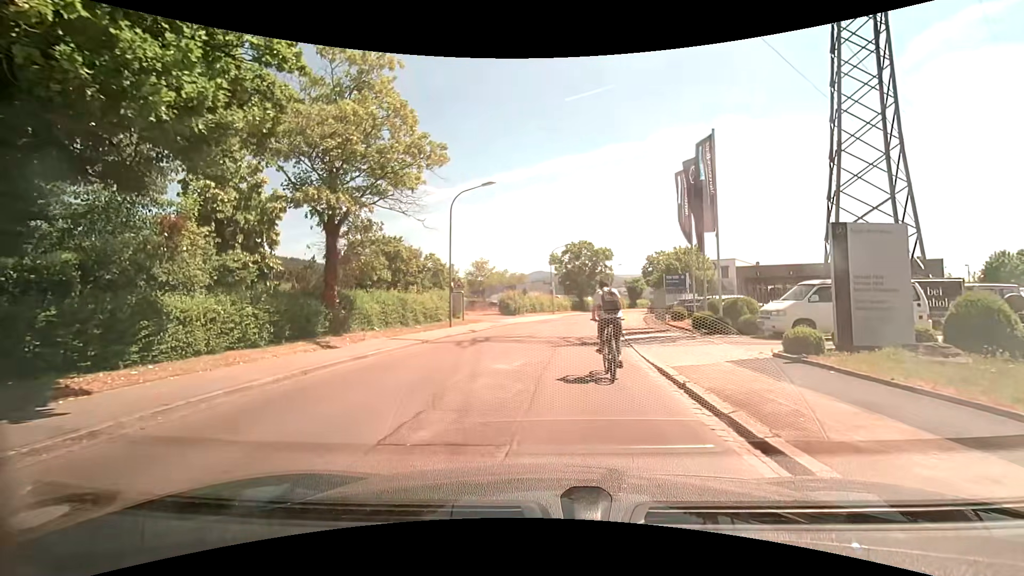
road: unclassified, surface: asphalt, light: Day
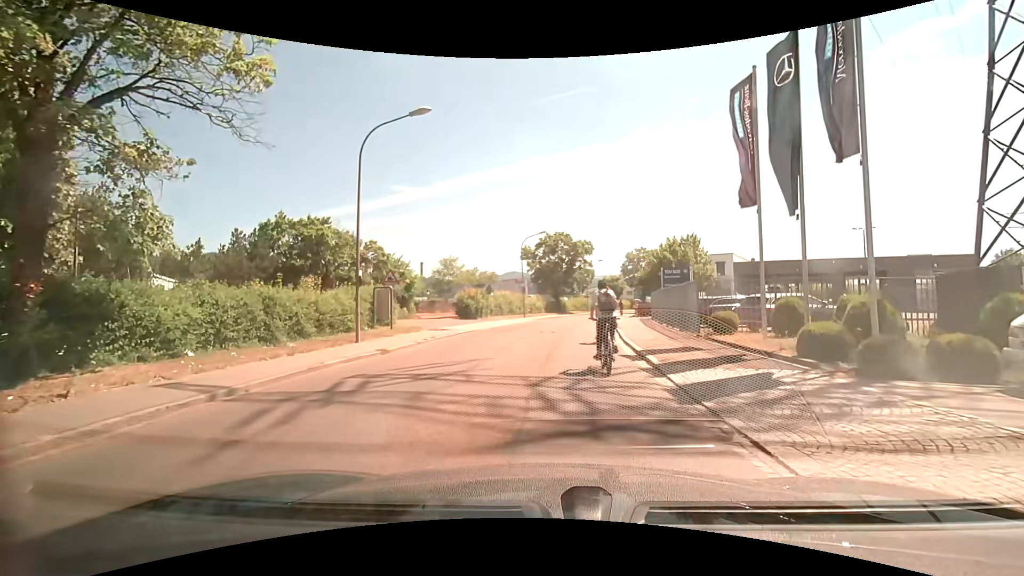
(+0.2, +10.6) m; +4°
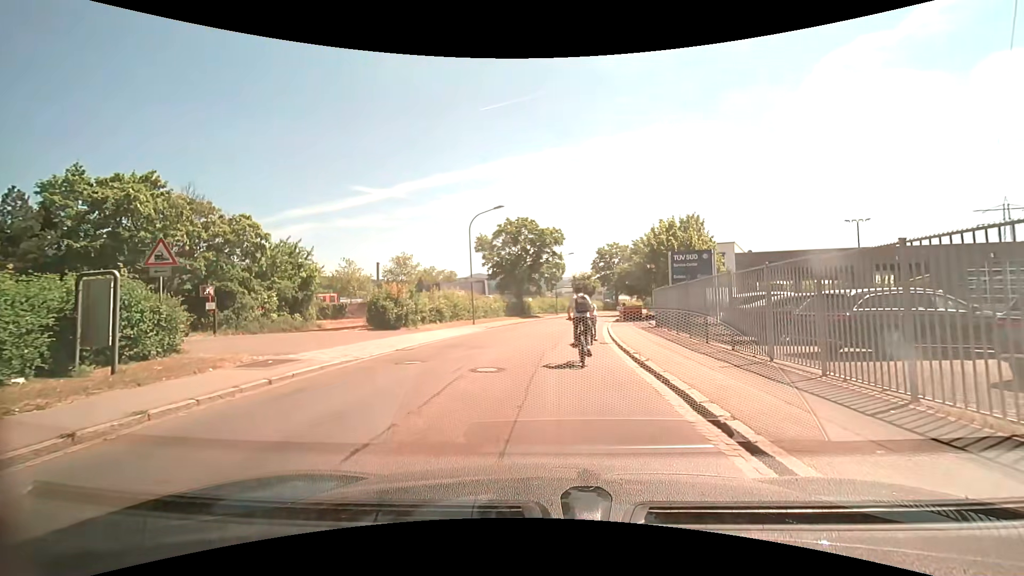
(+0.1, +13.7) m; +3°
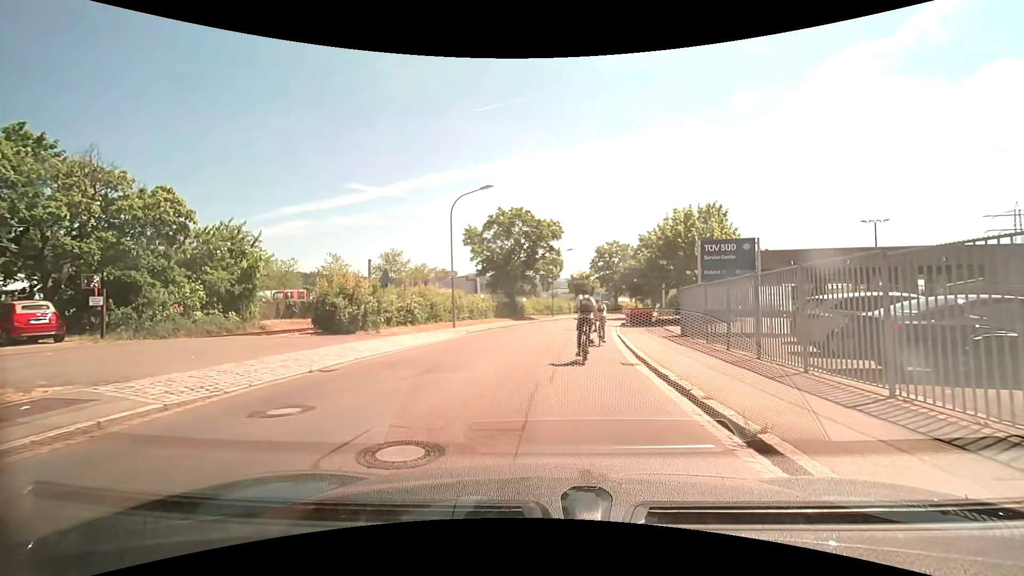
(-0.1, +6.1) m; 0°
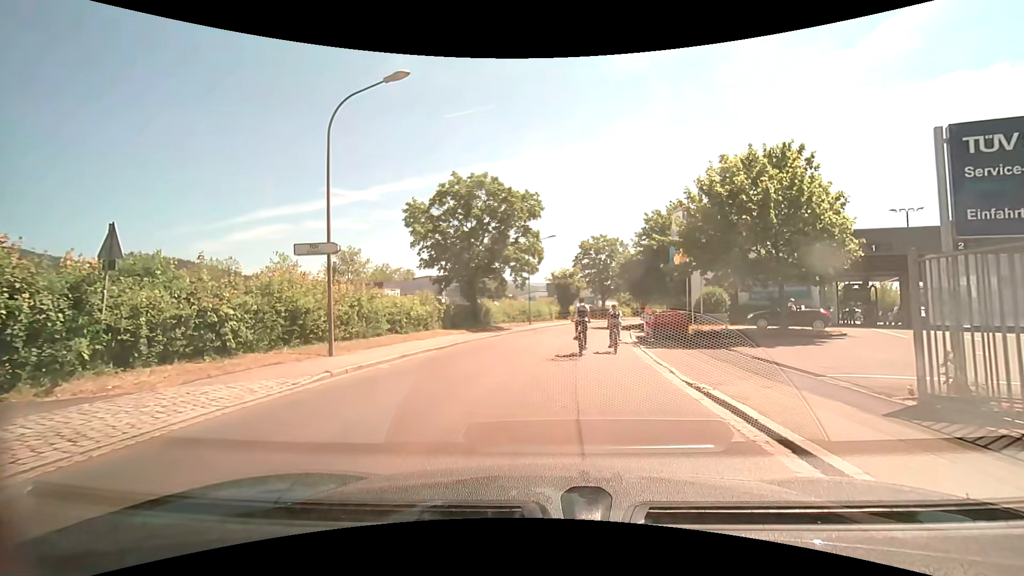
(+0.3, +14.6) m; +3°
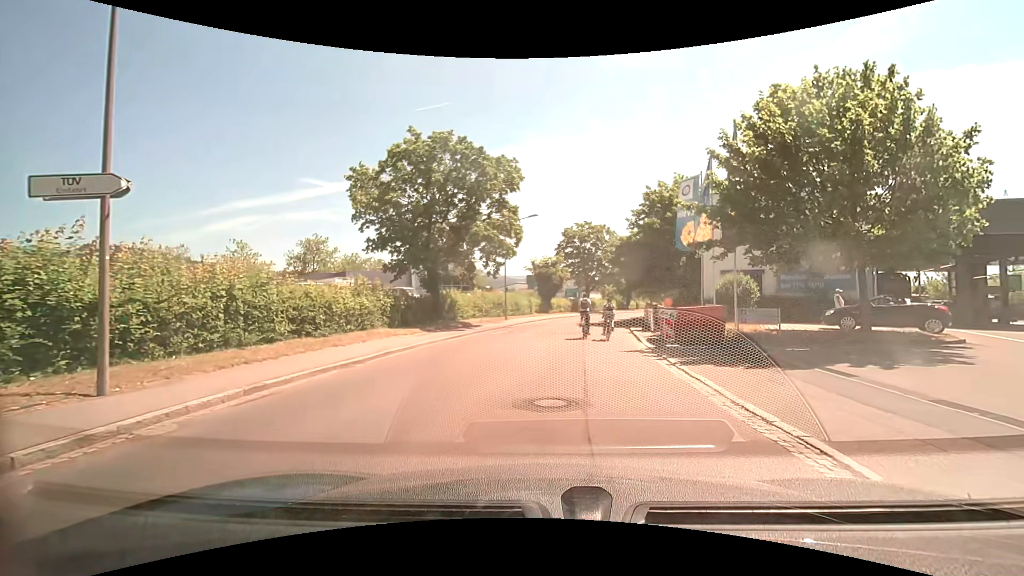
(0.0, +7.0) m; +4°
